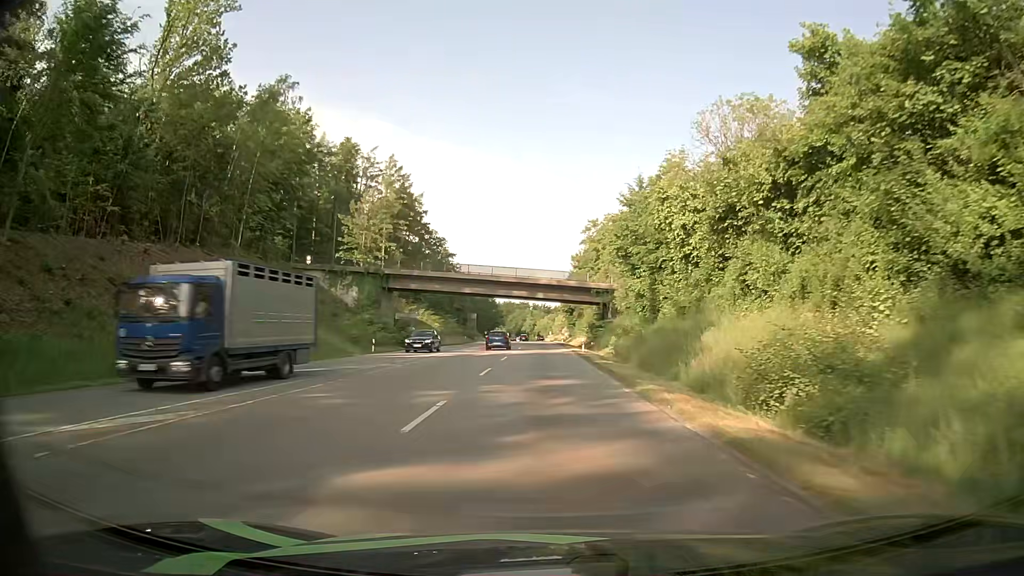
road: secondary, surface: asphalt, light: Day
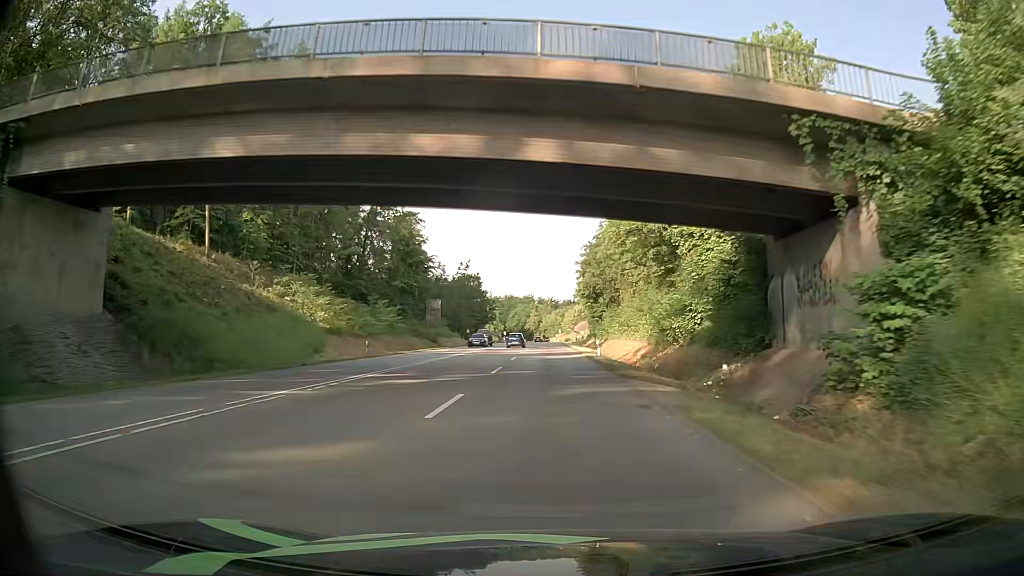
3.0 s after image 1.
(-0.4, +56.6) m; -1°
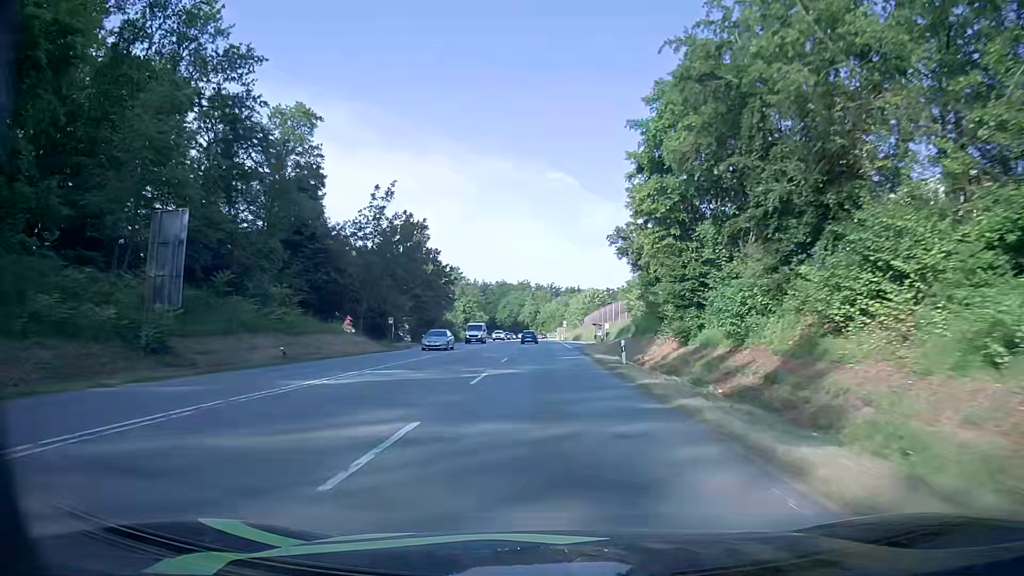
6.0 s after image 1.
(0.0, +63.3) m; 0°
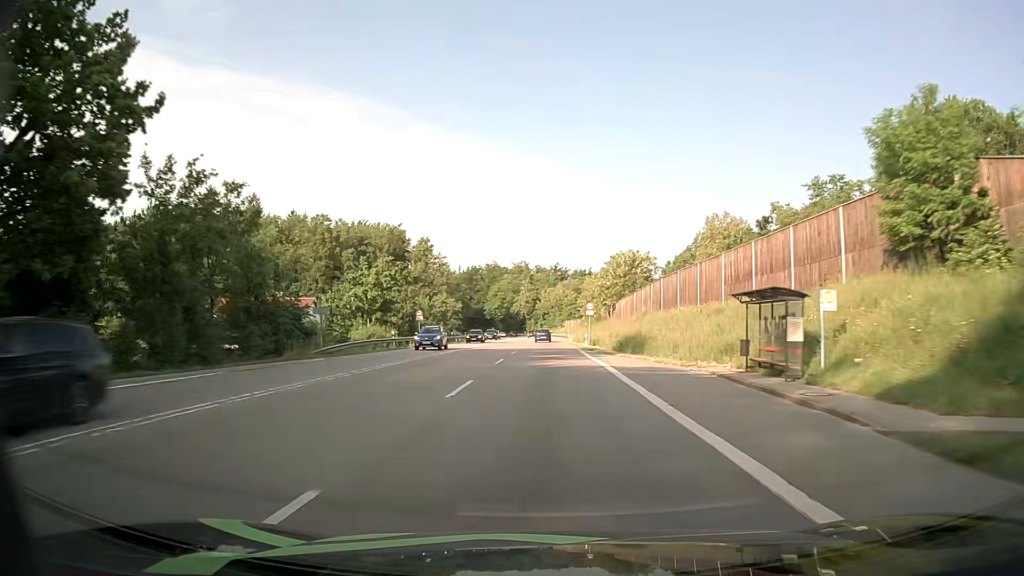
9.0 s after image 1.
(+0.5, +66.7) m; 0°
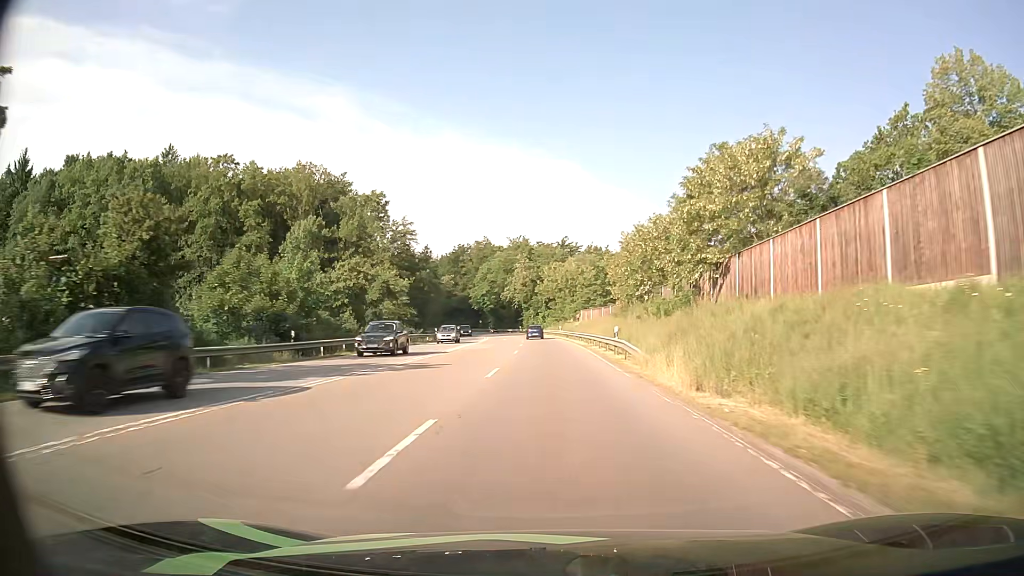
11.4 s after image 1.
(-0.2, +53.3) m; 0°
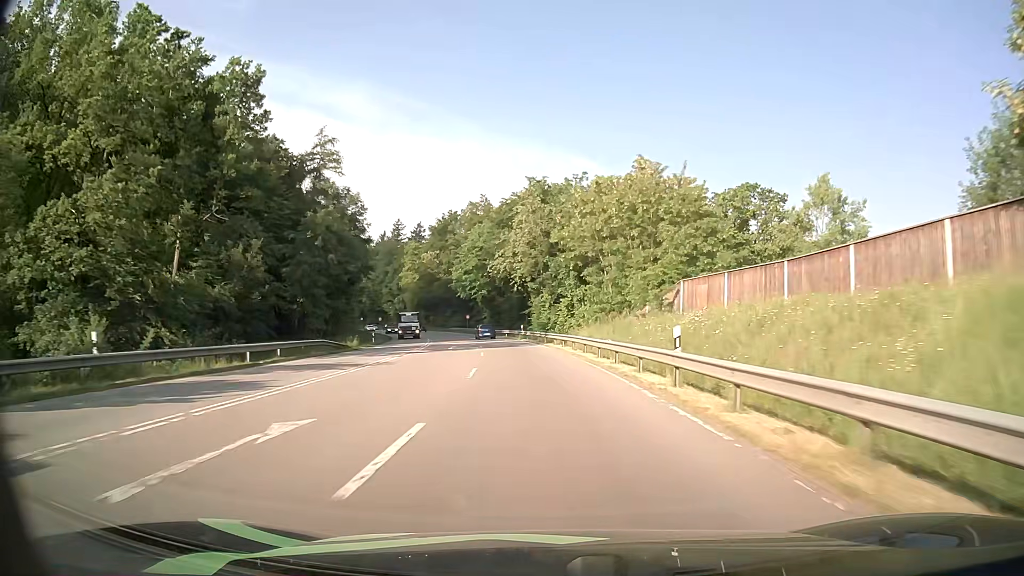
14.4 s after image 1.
(-0.6, +63.2) m; -2°
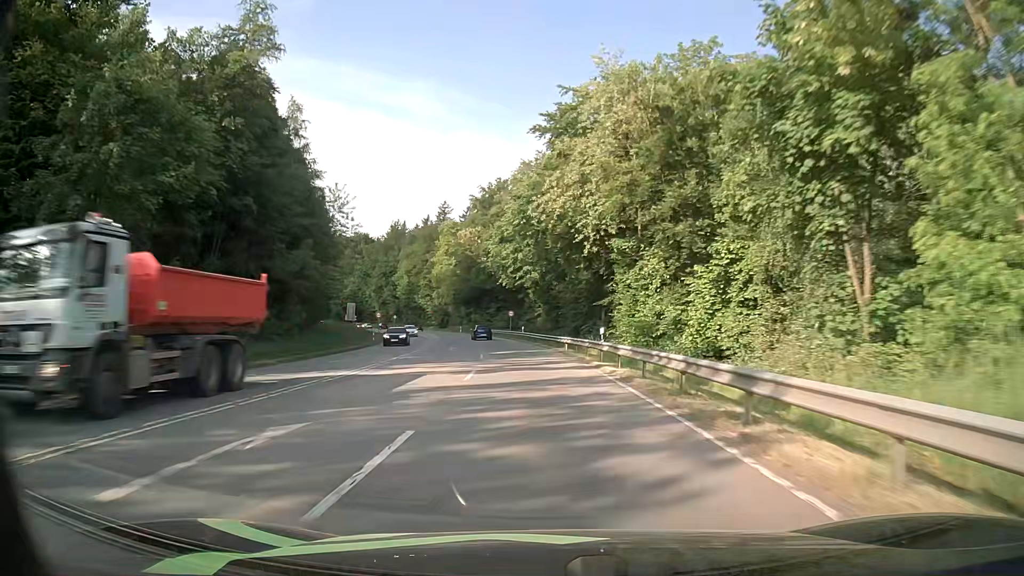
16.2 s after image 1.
(-1.8, +36.7) m; -6°
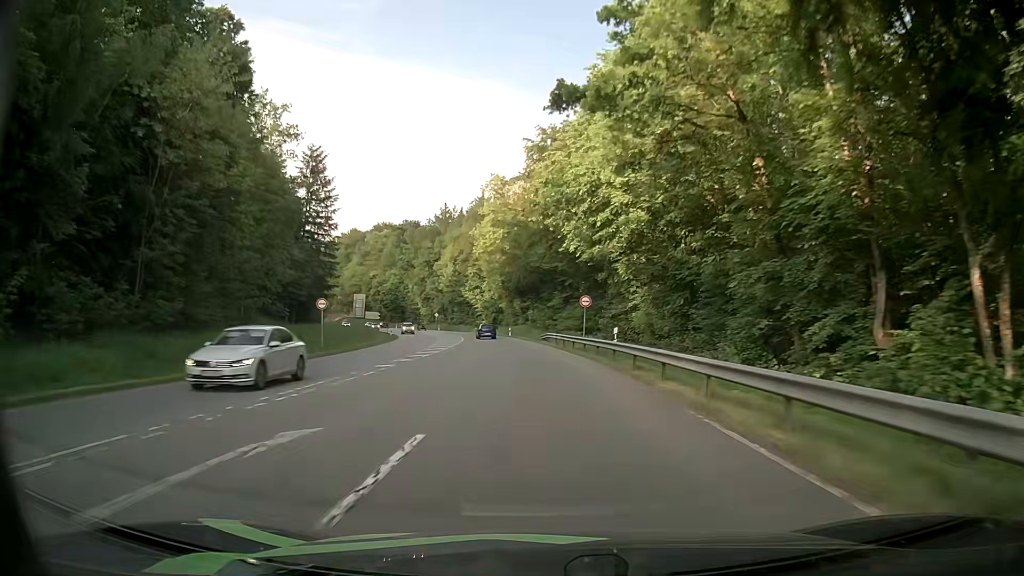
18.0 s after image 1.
(-1.7, +36.5) m; -5°
(0, +10) (-1, +20) (-1, +30) (-2, +40) (-4, +50) (-5, +60) (-7, +70) (-9, +79) (-11, +89) (-14, +99) m
